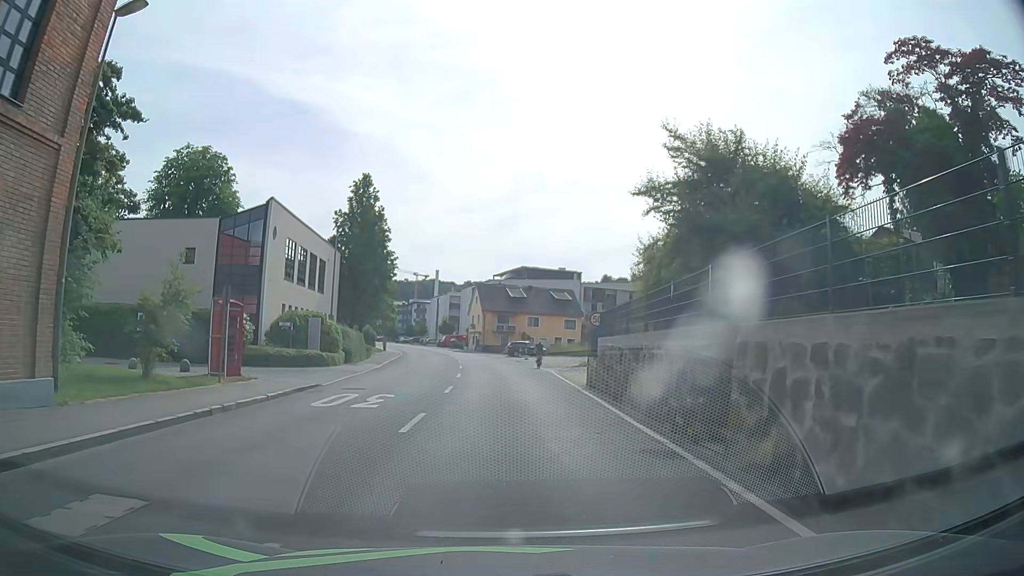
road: tertiary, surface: asphalt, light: Day
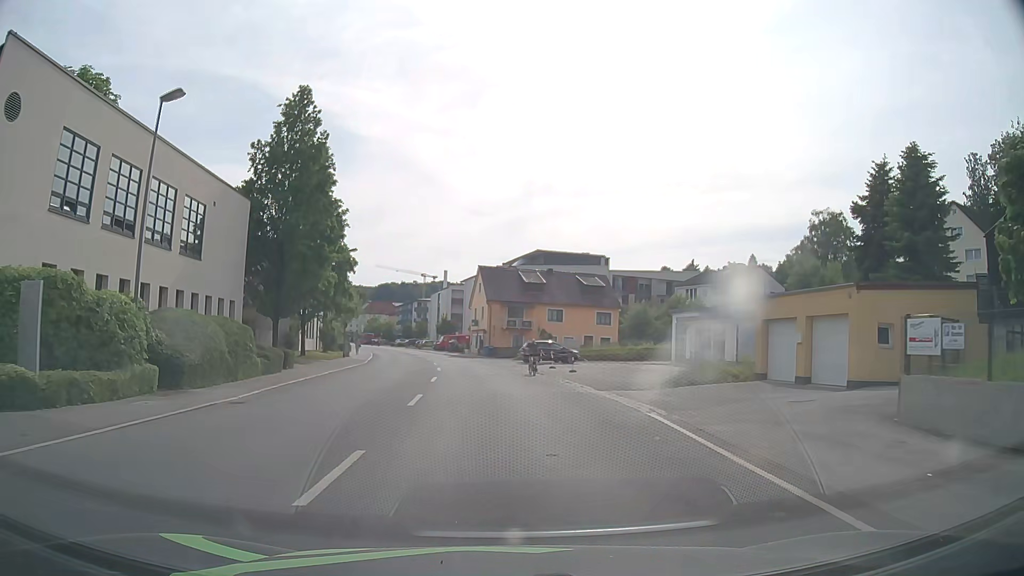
(+0.3, +23.2) m; 0°
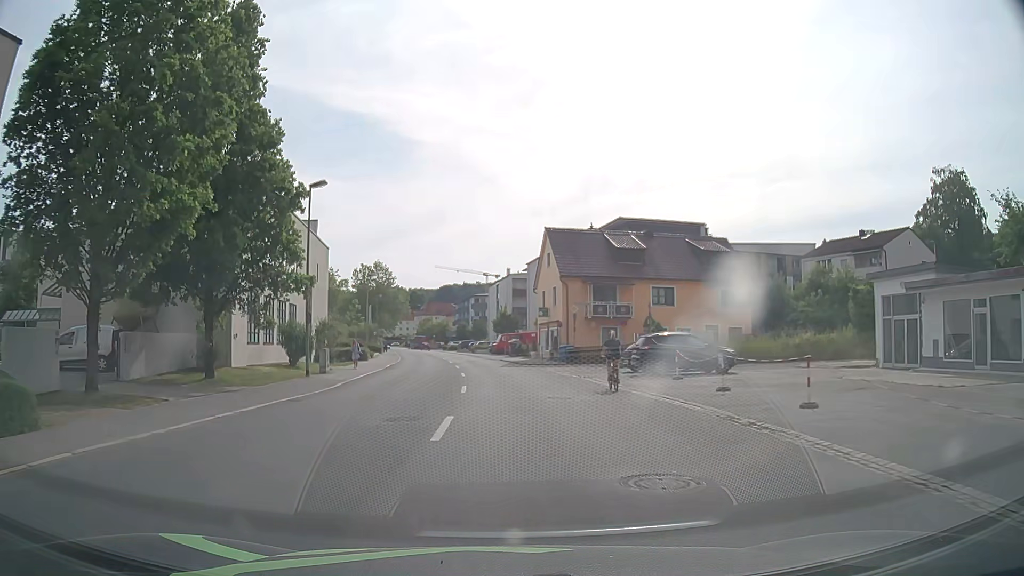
(-1.1, +23.9) m; -5°
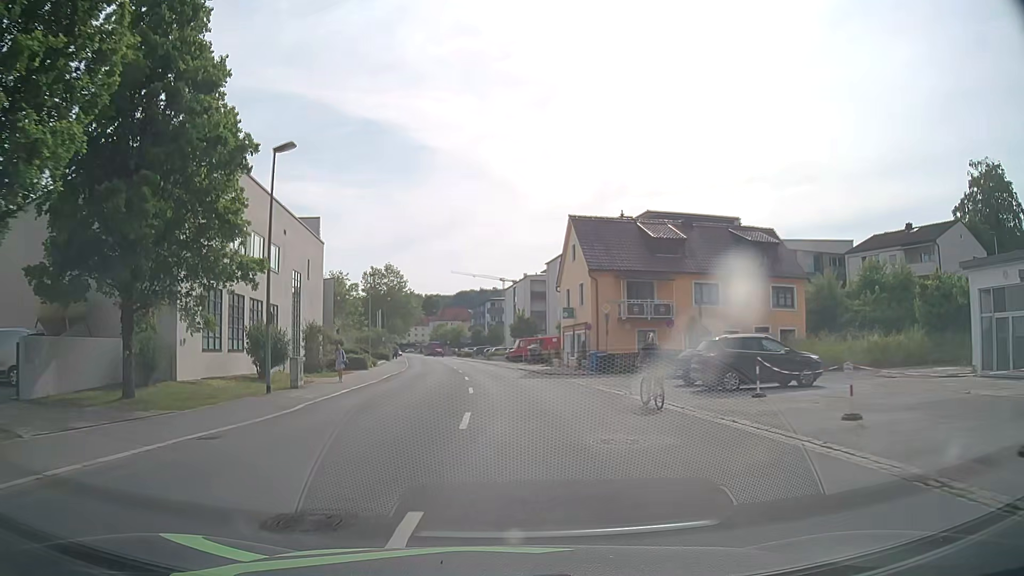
(-0.1, +6.7) m; -2°
(0, +10) (-1, +20) (-1, +30) (-2, +40) (-3, +50) (-4, +60) (-5, +70) (-6, +80) (-7, +90) (-9, +100) m
